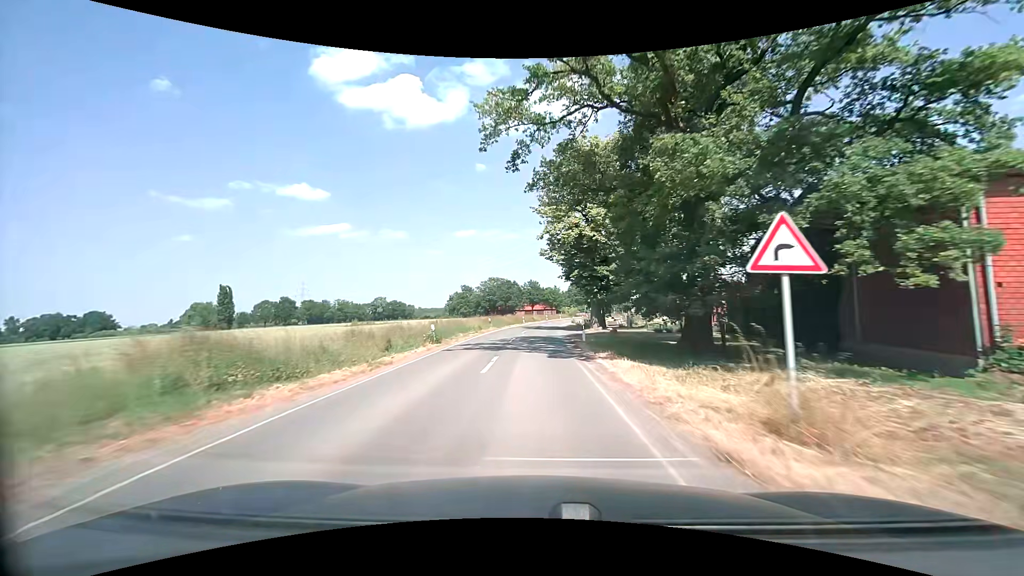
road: secondary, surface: asphalt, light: Day
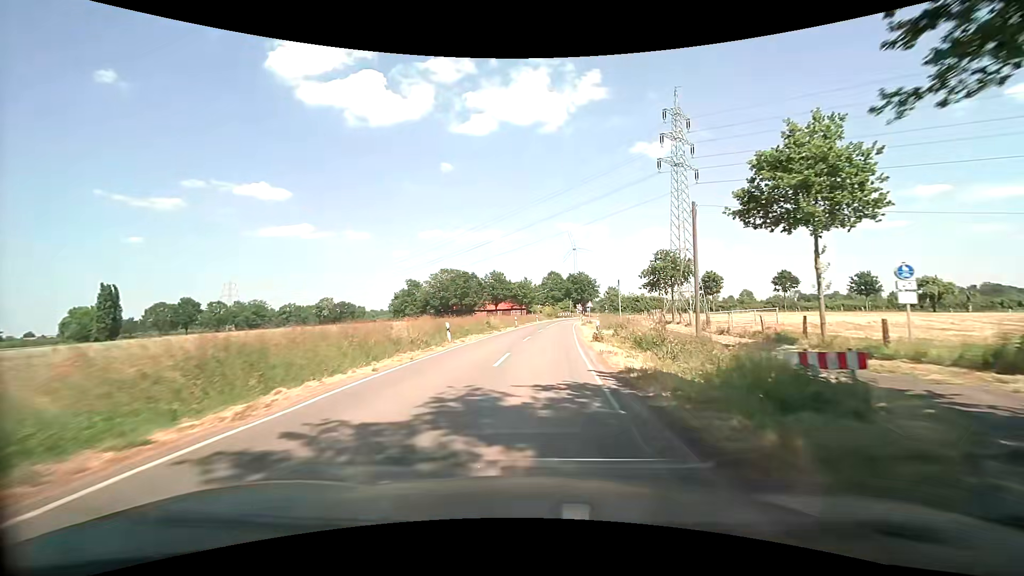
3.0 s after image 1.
(+0.7, +48.1) m; +3°
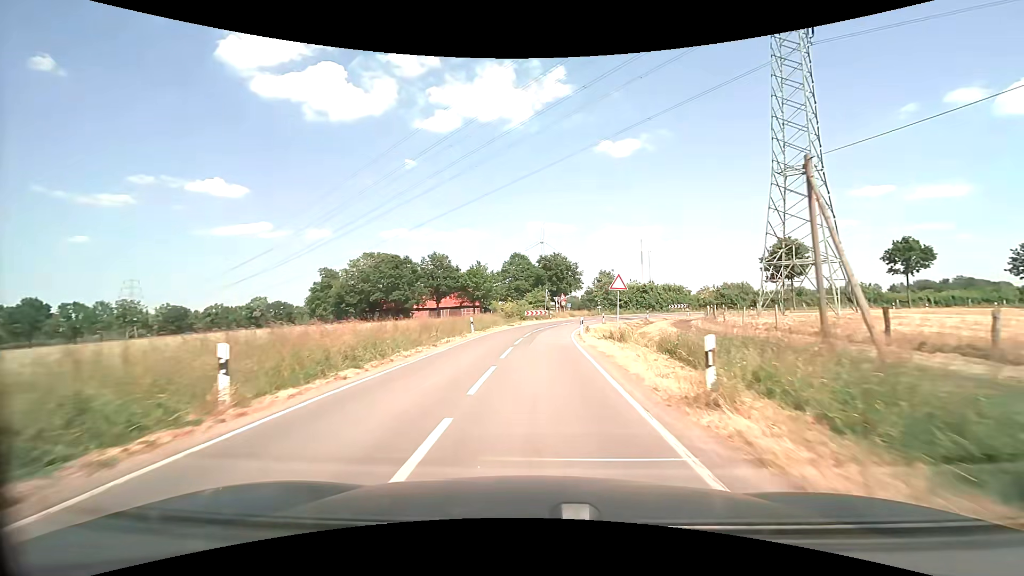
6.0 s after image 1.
(+2.3, +46.0) m; +4°
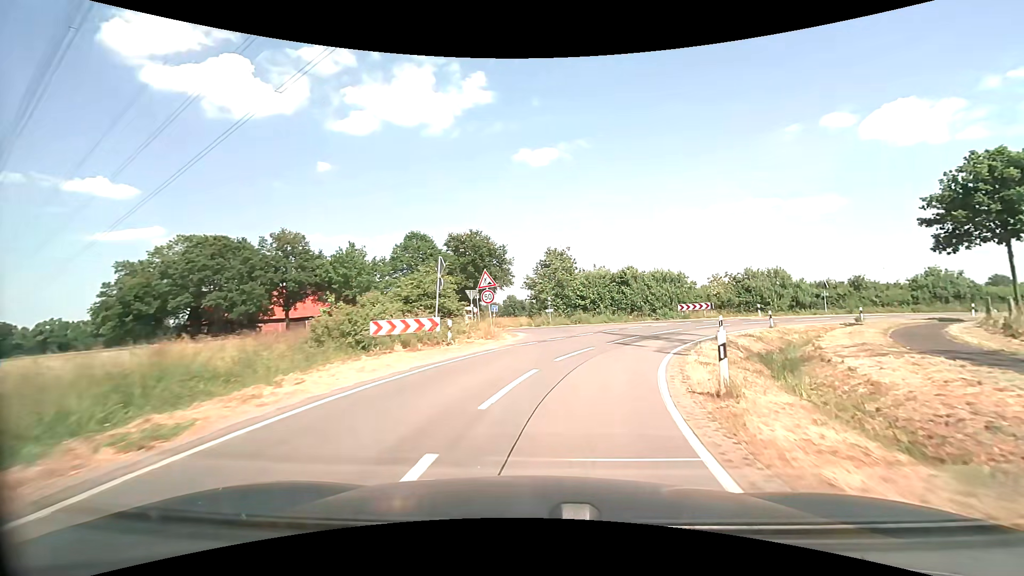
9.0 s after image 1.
(+1.5, +37.7) m; +8°
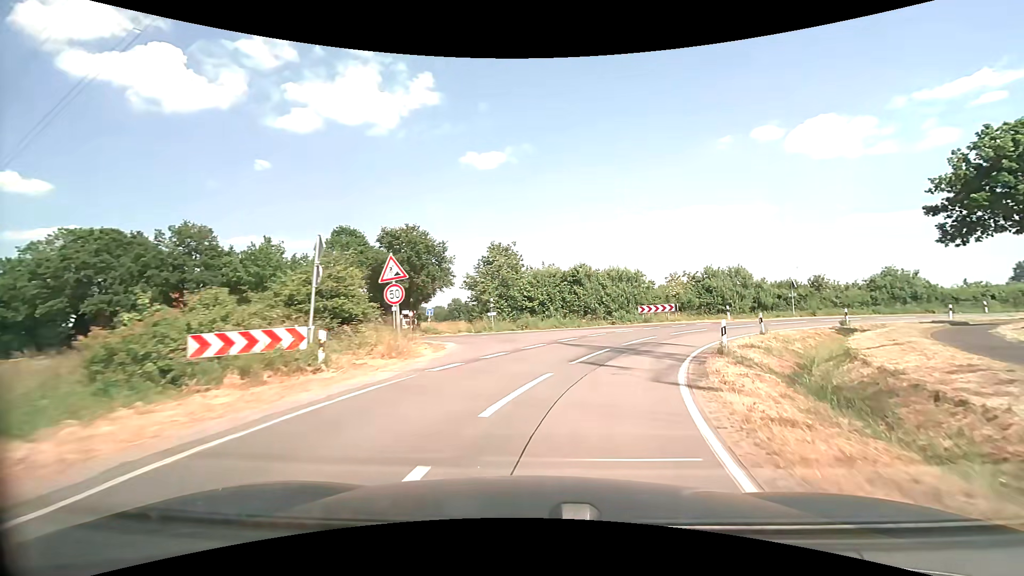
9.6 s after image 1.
(+0.3, +6.5) m; +6°
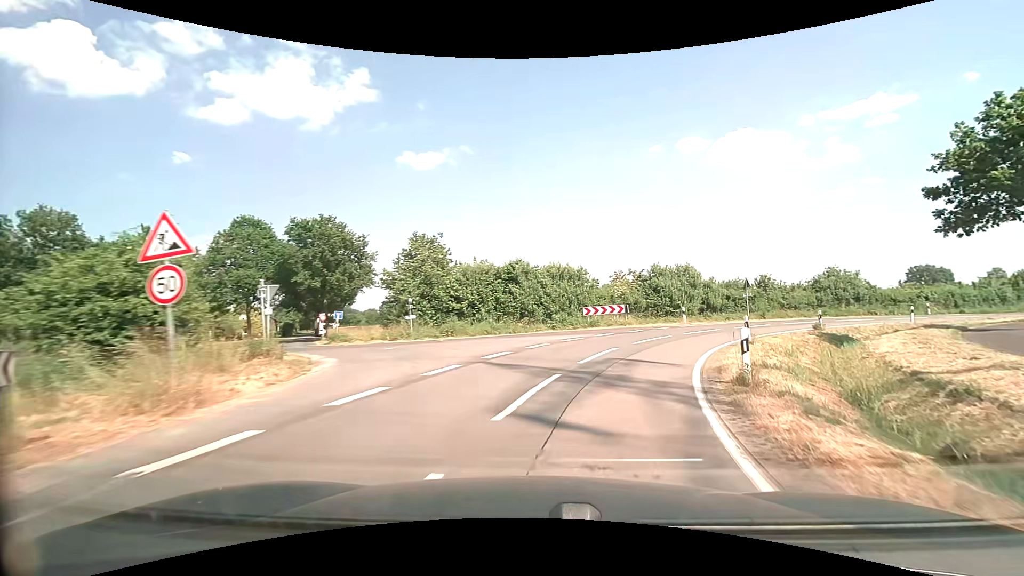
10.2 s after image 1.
(+0.4, +6.2) m; +7°
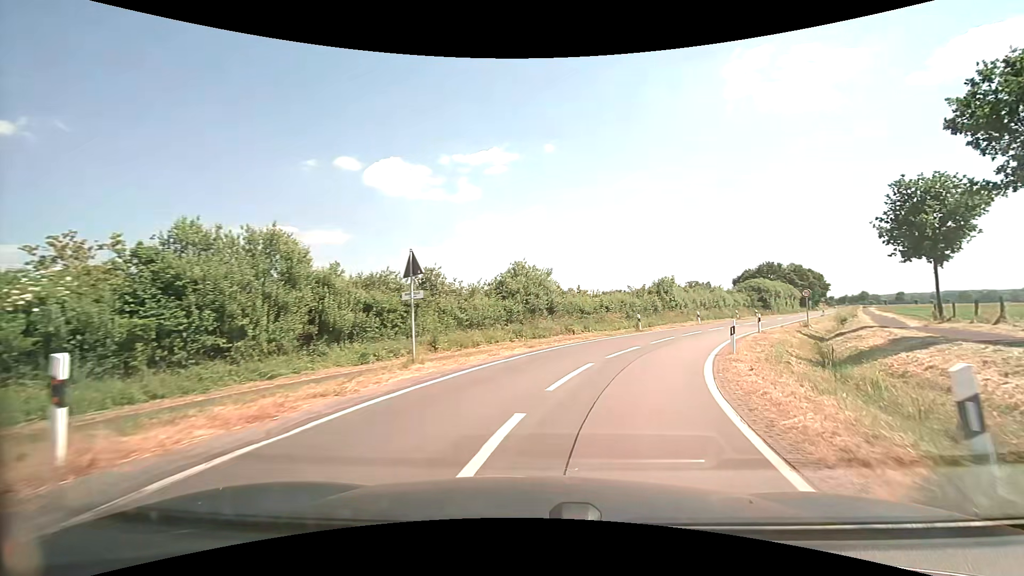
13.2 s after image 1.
(+8.7, +25.4) m; +38°
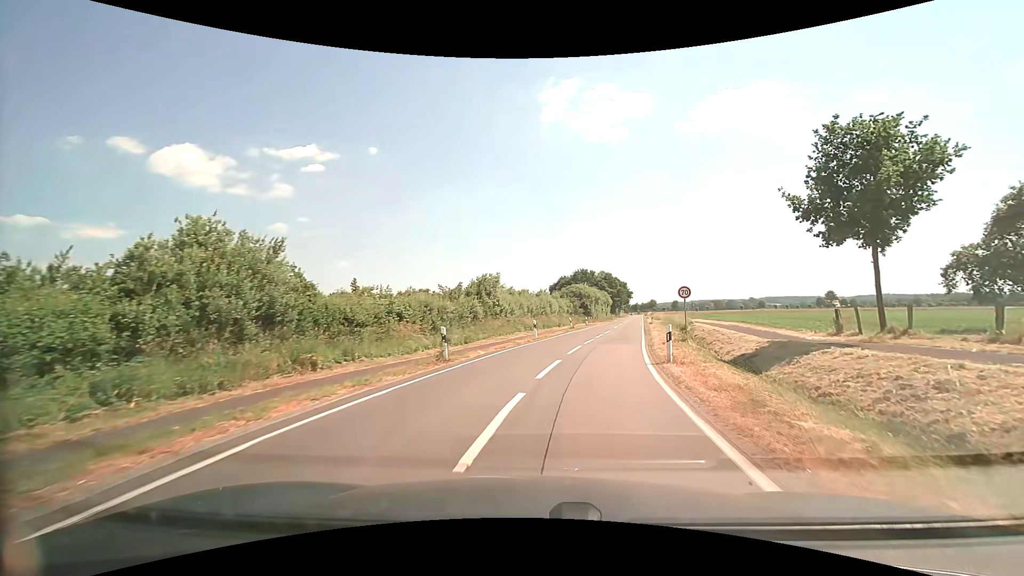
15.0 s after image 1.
(+3.0, +15.7) m; +20°
(+1, +10) (+3, +20) (+5, +30) (+7, +39) (+9, +49) (+12, +59) (+14, +69) (+16, +78) (+18, +88) (+21, +98) m
